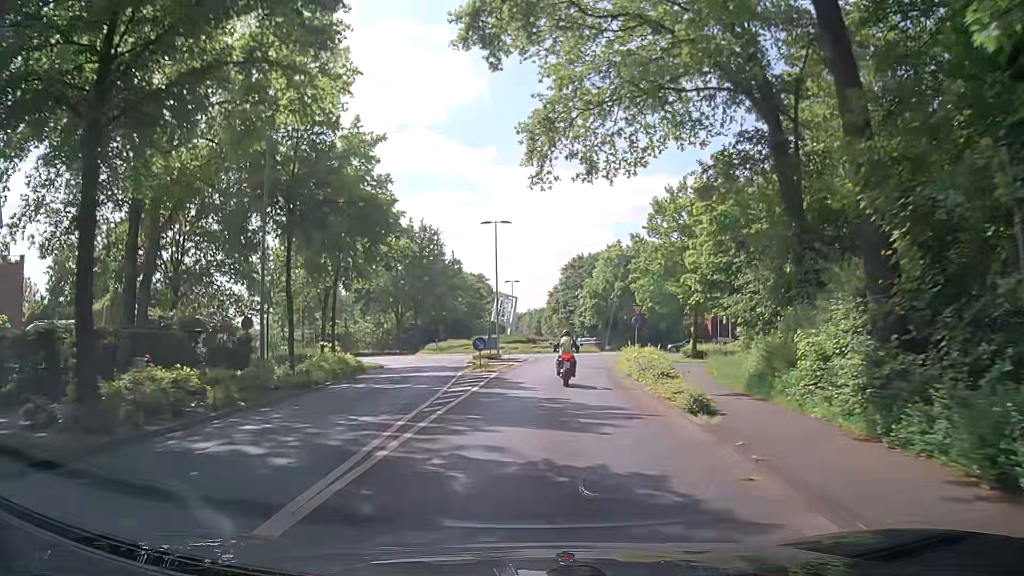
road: secondary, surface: asphalt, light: Day
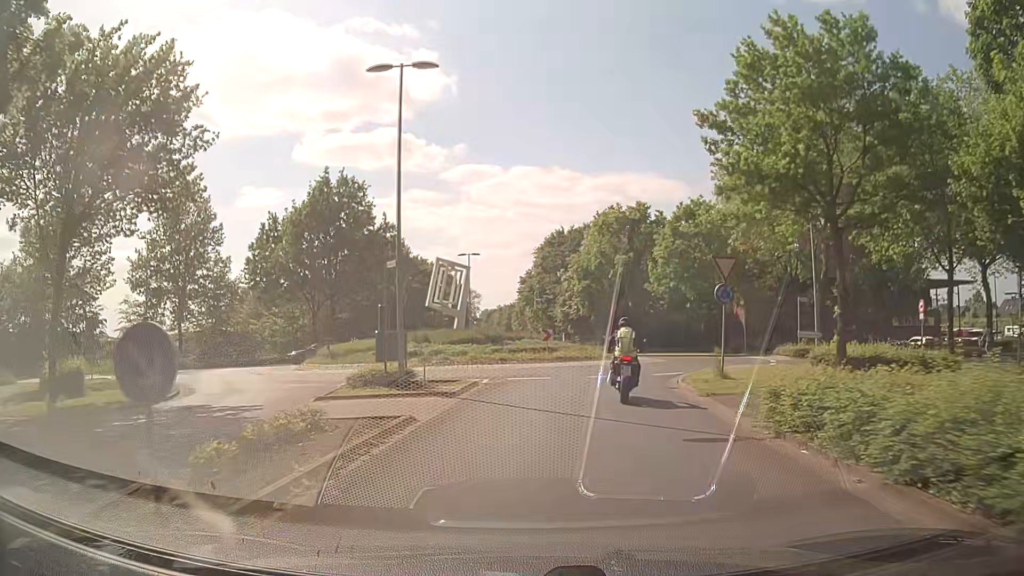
(-0.2, +23.8) m; +1°
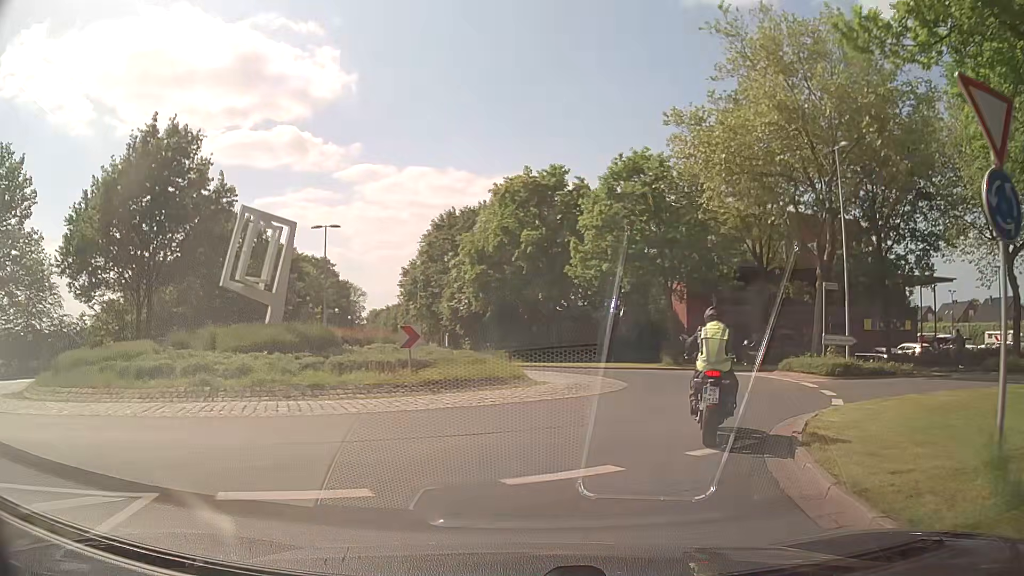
(+0.5, +14.3) m; +8°
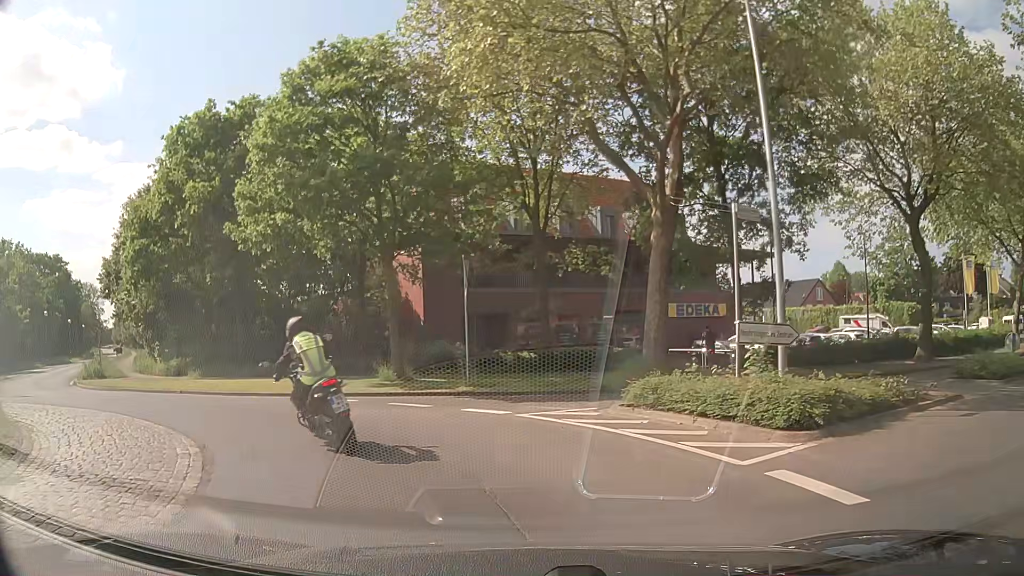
(+3.0, +13.6) m; +22°
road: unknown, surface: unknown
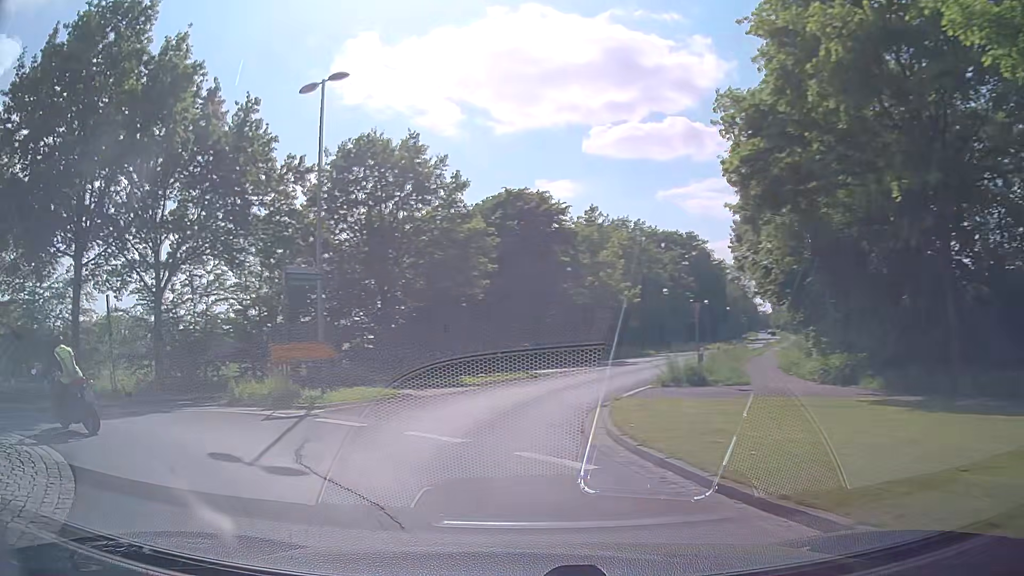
(-5.7, +14.5) m; -54°
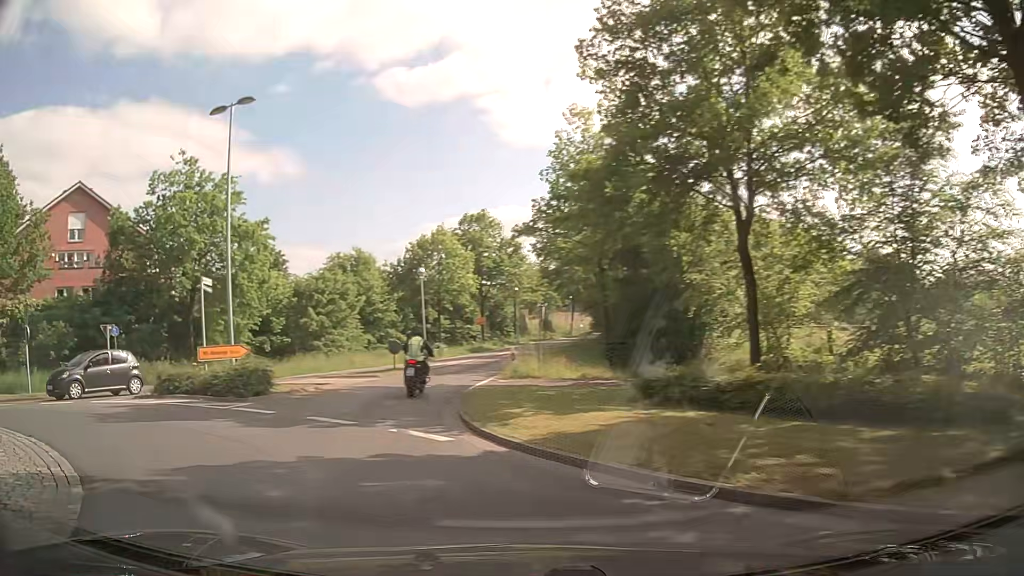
(-9.7, +12.6) m; -76°
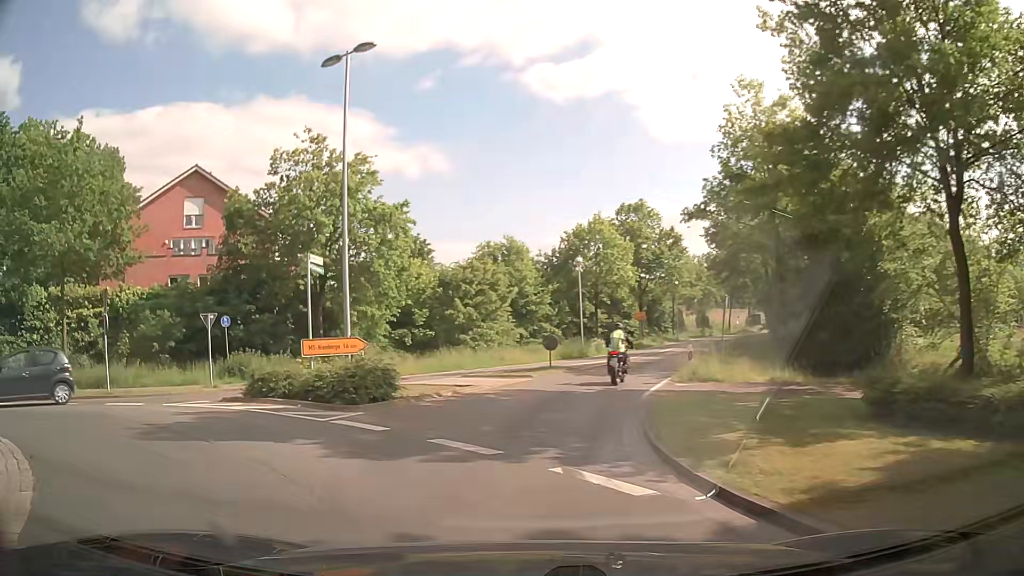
(-0.5, +3.6) m; -15°
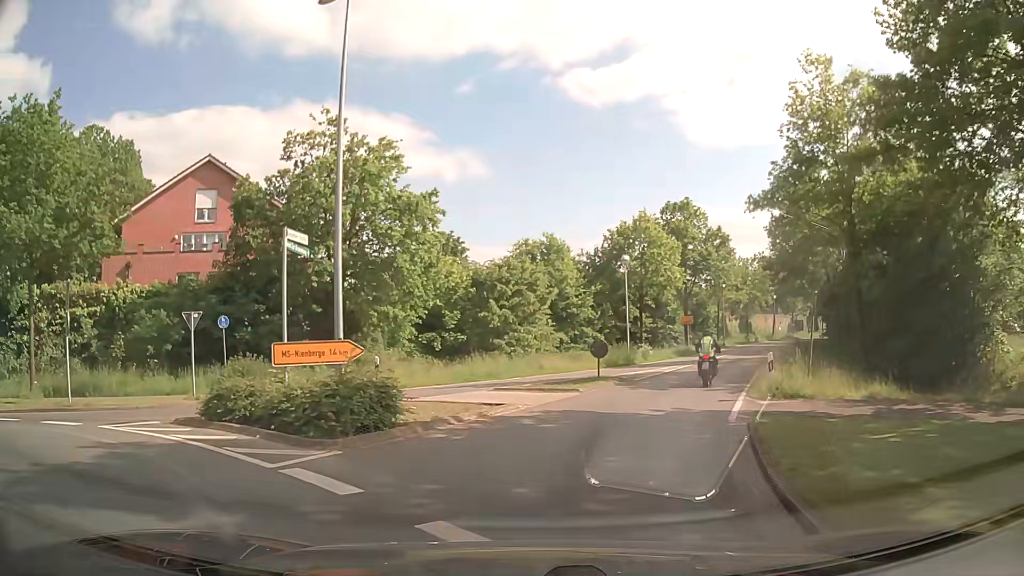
(-0.1, +4.0) m; -3°
(+1, +10) (+4, +20) (+7, +29) (+11, +38) (+15, +47) (+19, +56) (+24, +65) (+29, +74) (+34, +83) (+39, +91) m
